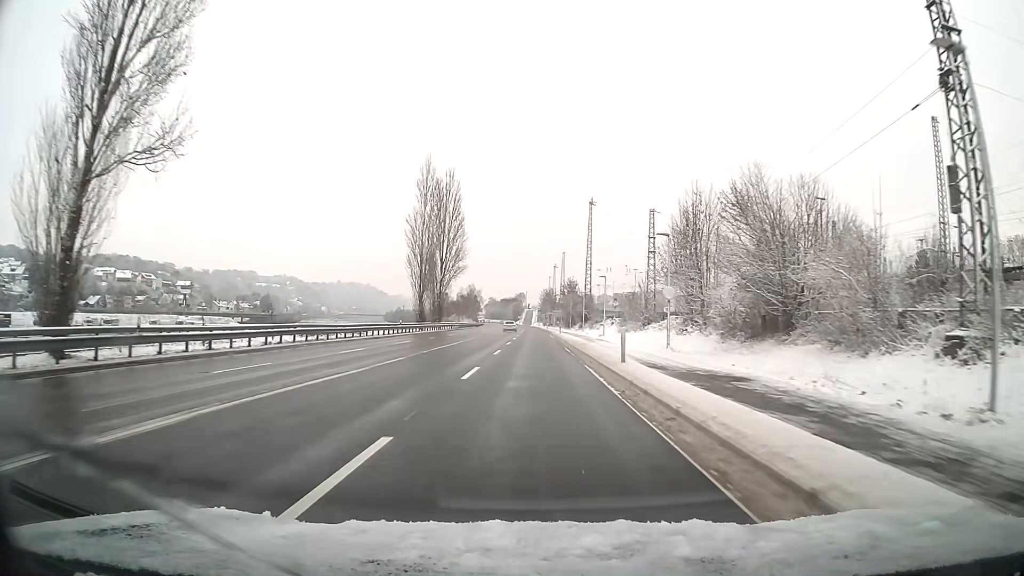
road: primary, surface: asphalt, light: Day
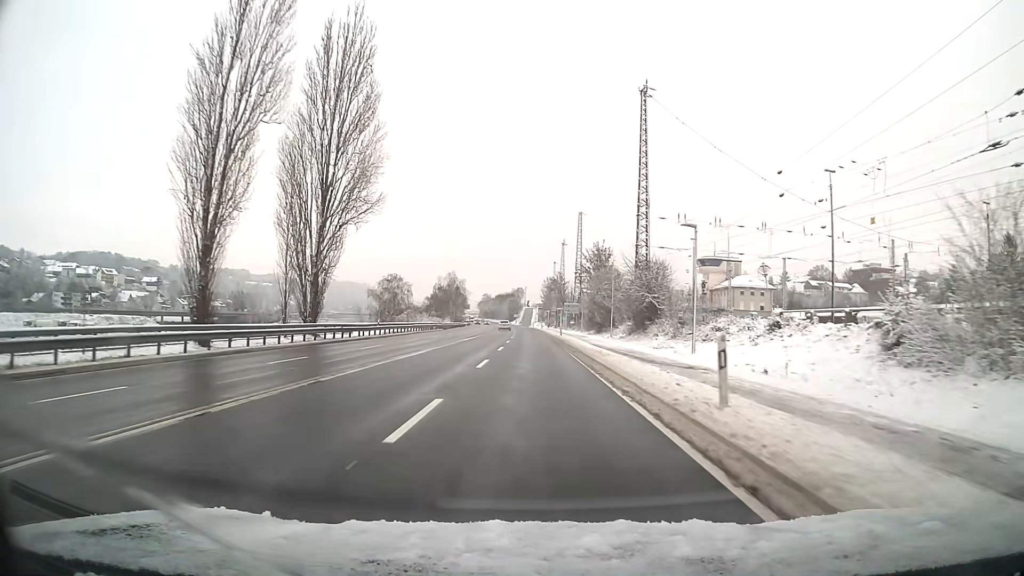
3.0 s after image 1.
(+0.1, +56.5) m; 0°
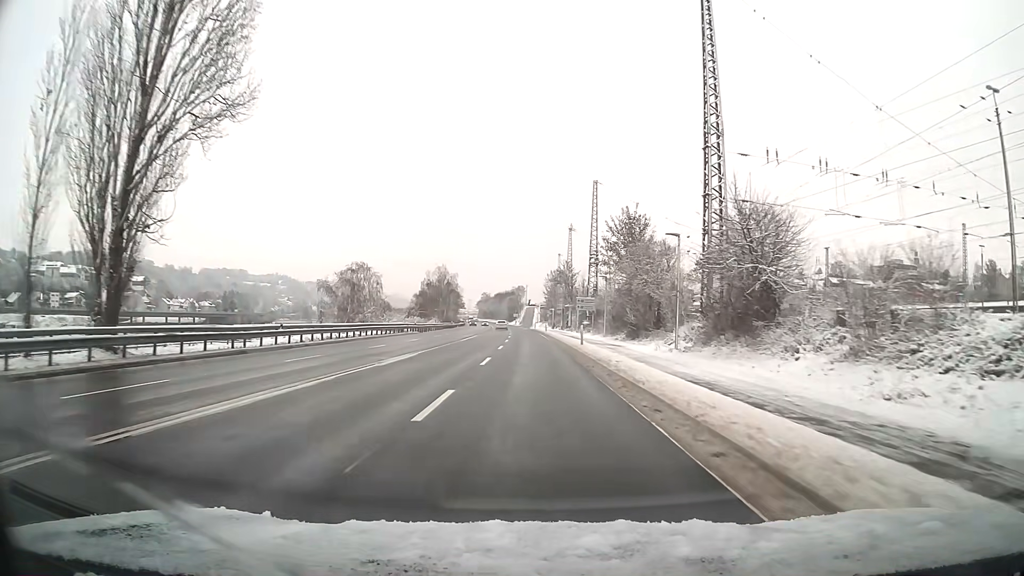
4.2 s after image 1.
(0.0, +22.5) m; 0°
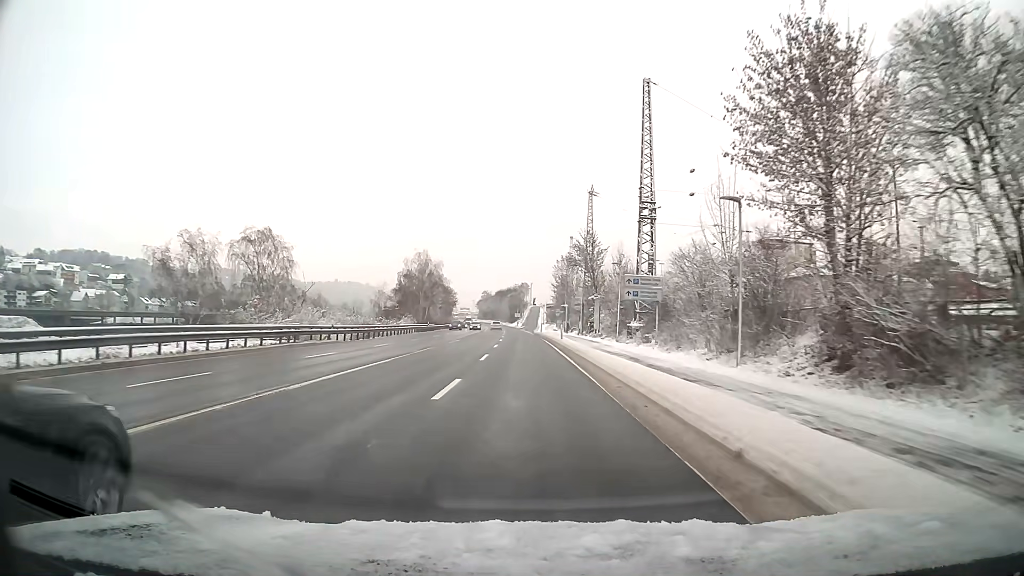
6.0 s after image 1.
(-0.1, +33.7) m; 0°
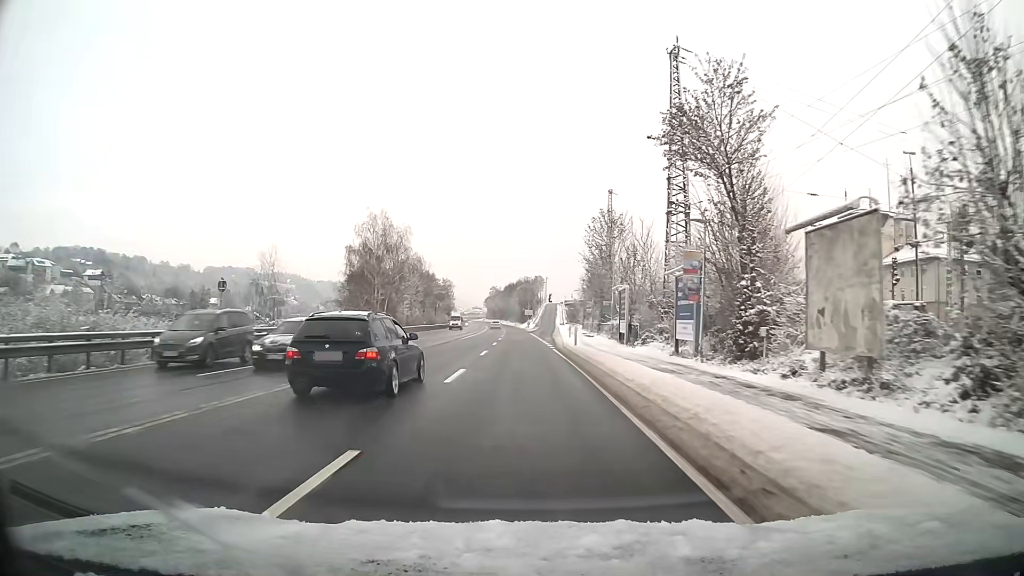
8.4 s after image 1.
(-0.5, +45.1) m; -1°
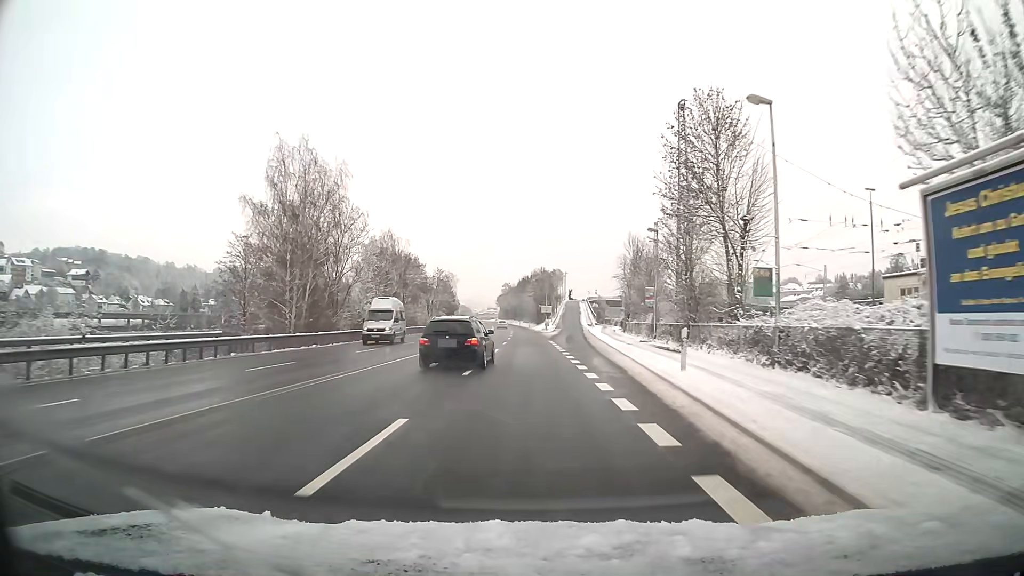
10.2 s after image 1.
(-0.4, +33.9) m; -1°
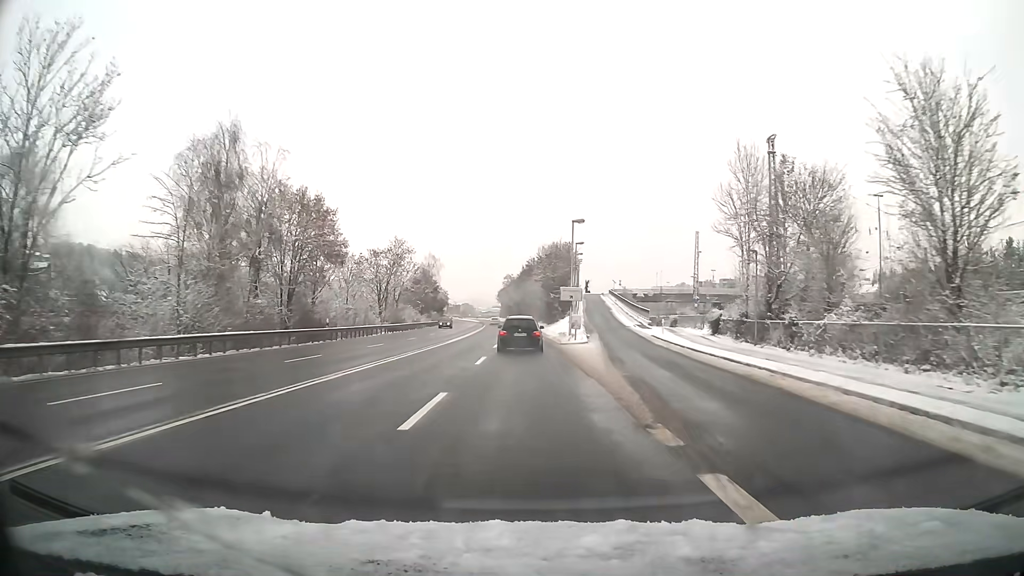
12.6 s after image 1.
(-0.2, +45.3) m; -1°
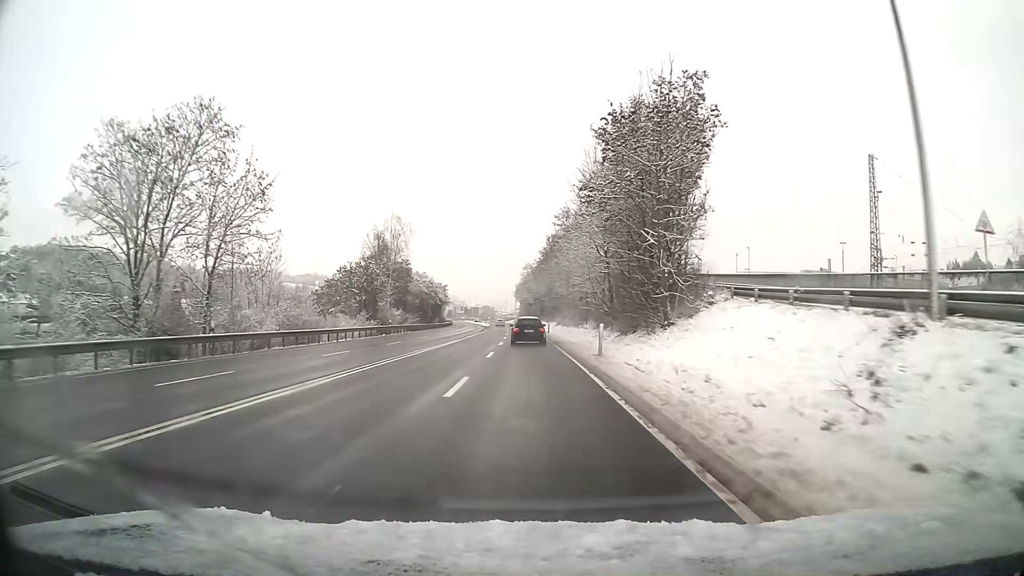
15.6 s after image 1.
(-1.1, +56.9) m; -2°
